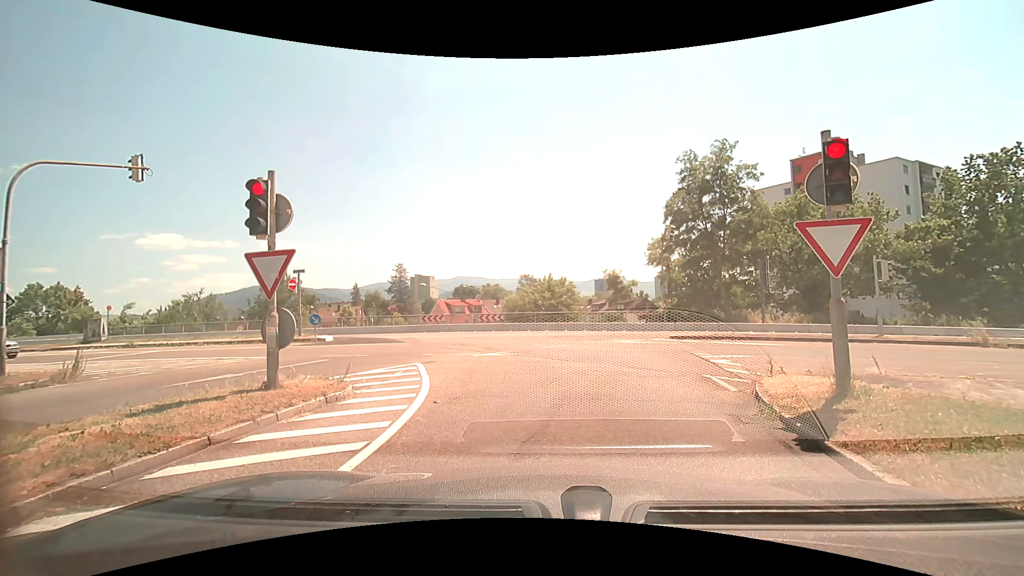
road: trunk_link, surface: asphalt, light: Day
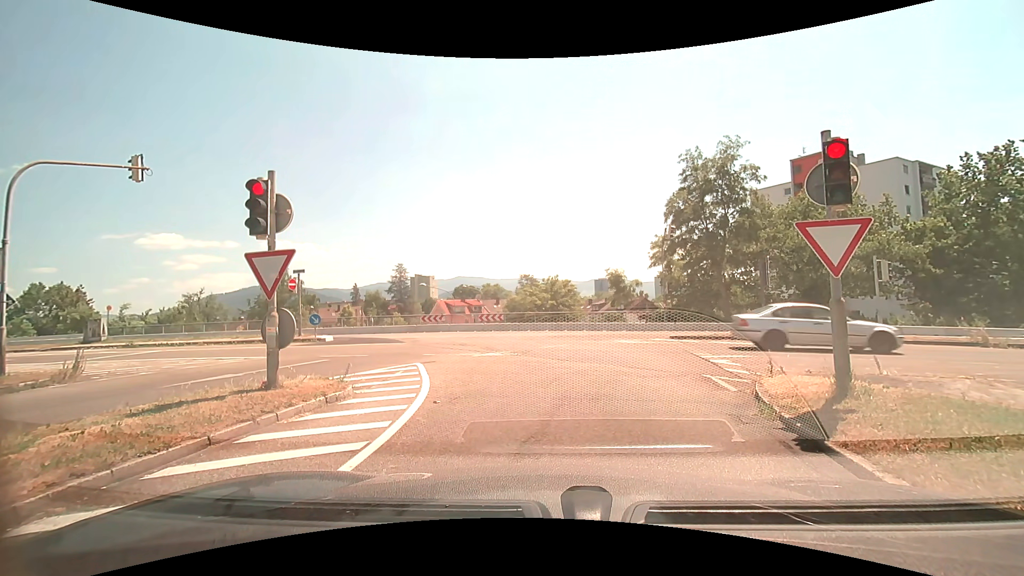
(0.0, 0.0) m; 0°
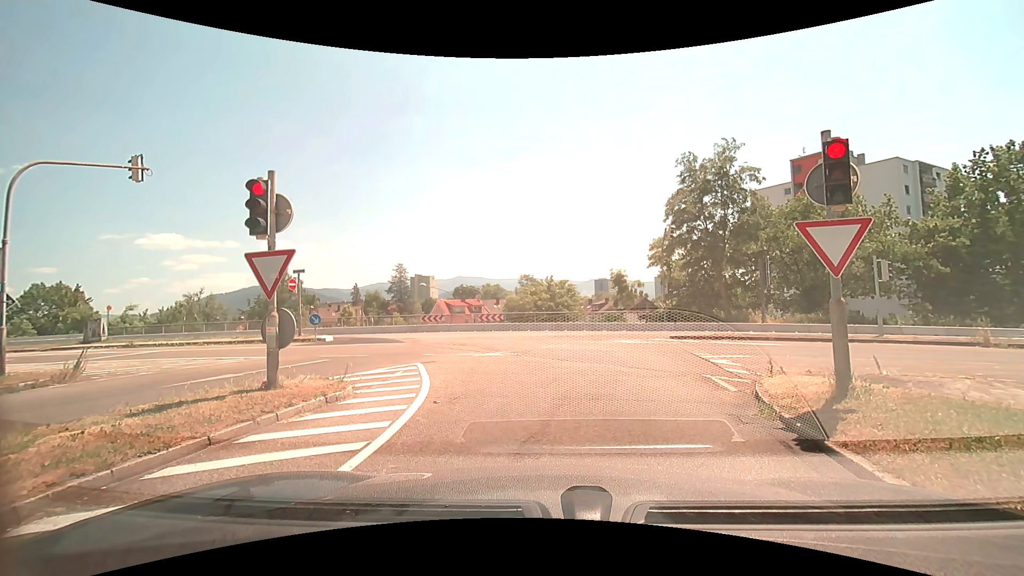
(0.0, 0.0) m; 0°
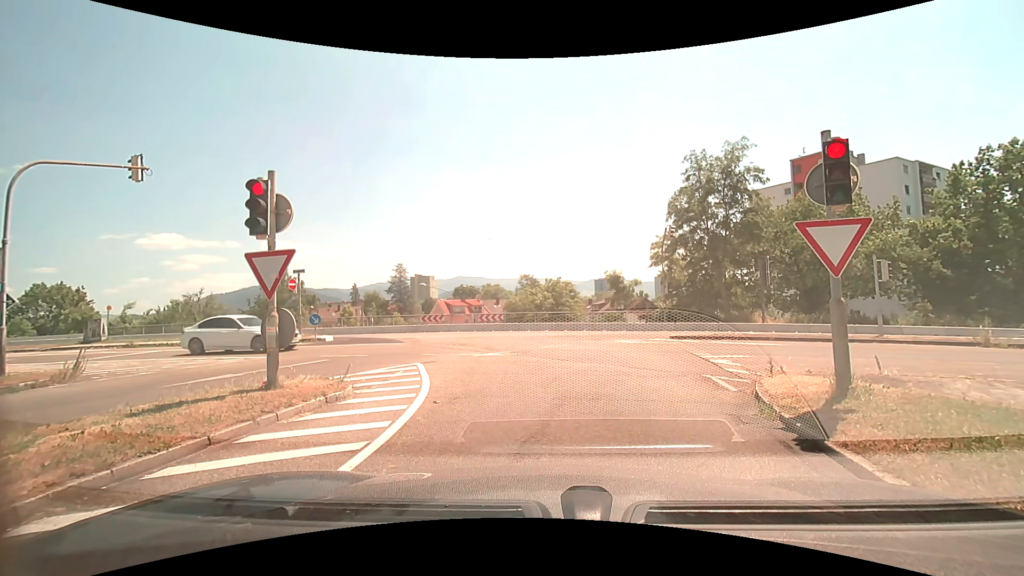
(0.0, 0.0) m; 0°
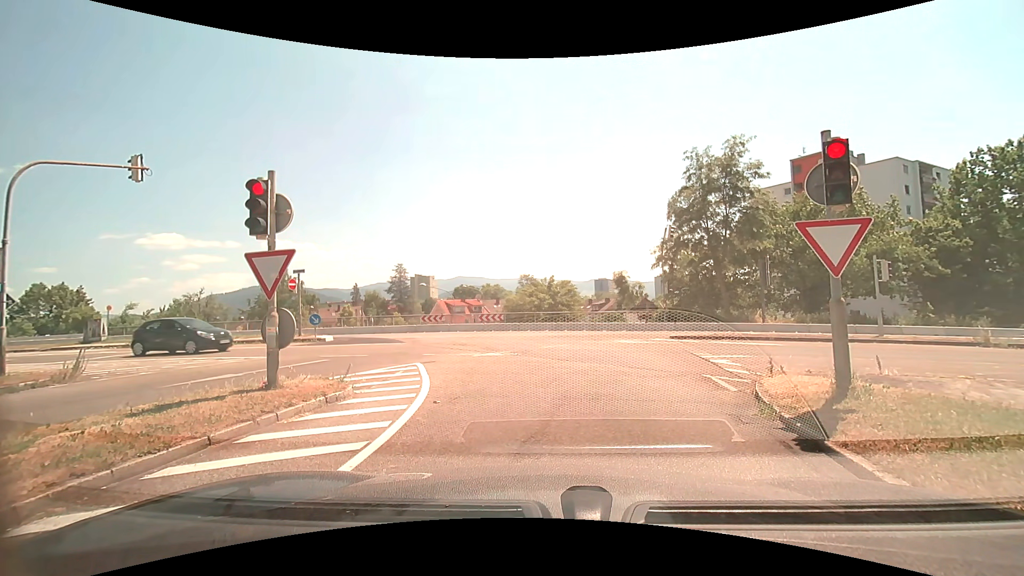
(0.0, 0.0) m; 0°
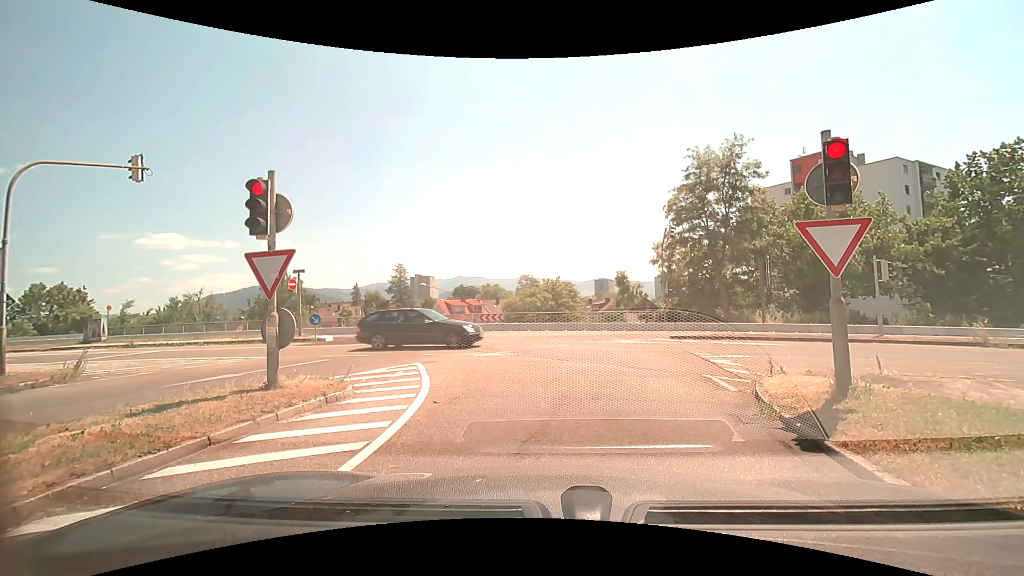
(0.0, 0.0) m; 0°
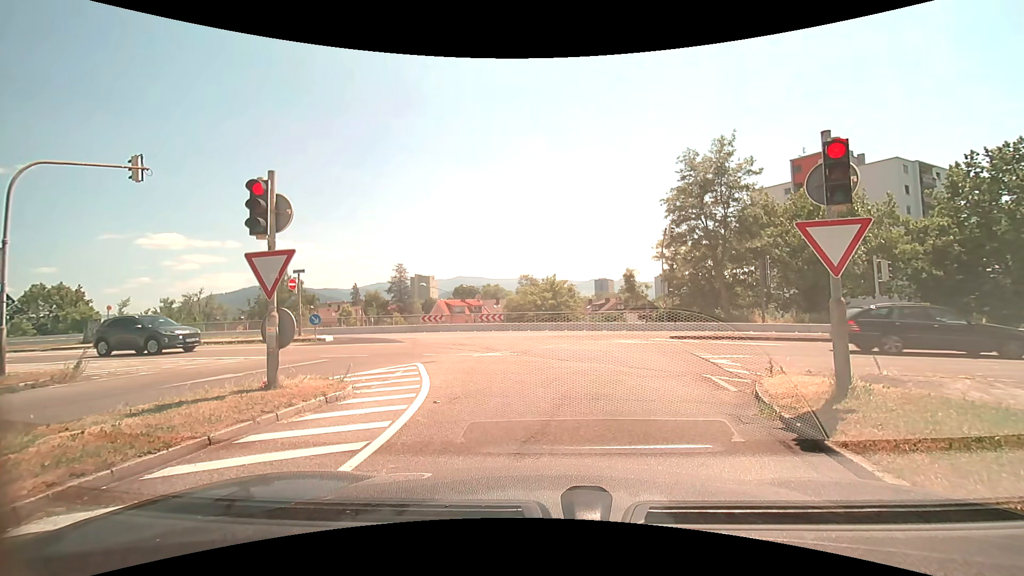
(0.0, 0.0) m; 0°
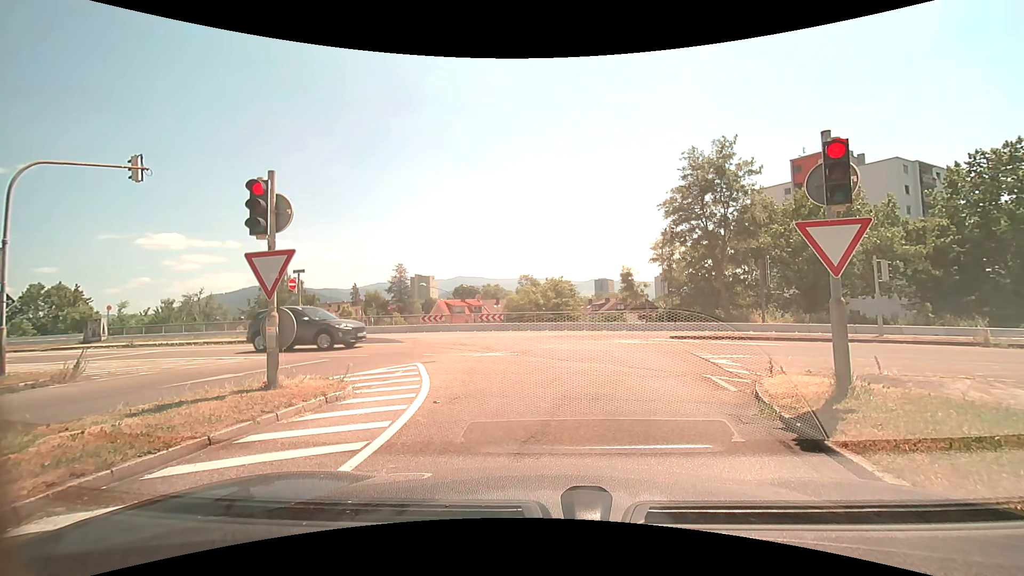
(0.0, 0.0) m; 0°
(0, +10) (-2, +20) (-7, +29) (-15, +33) (-25, +35) (-35, +37) (-45, +38) (-55, +39) (-65, +40) (-75, +42) m
